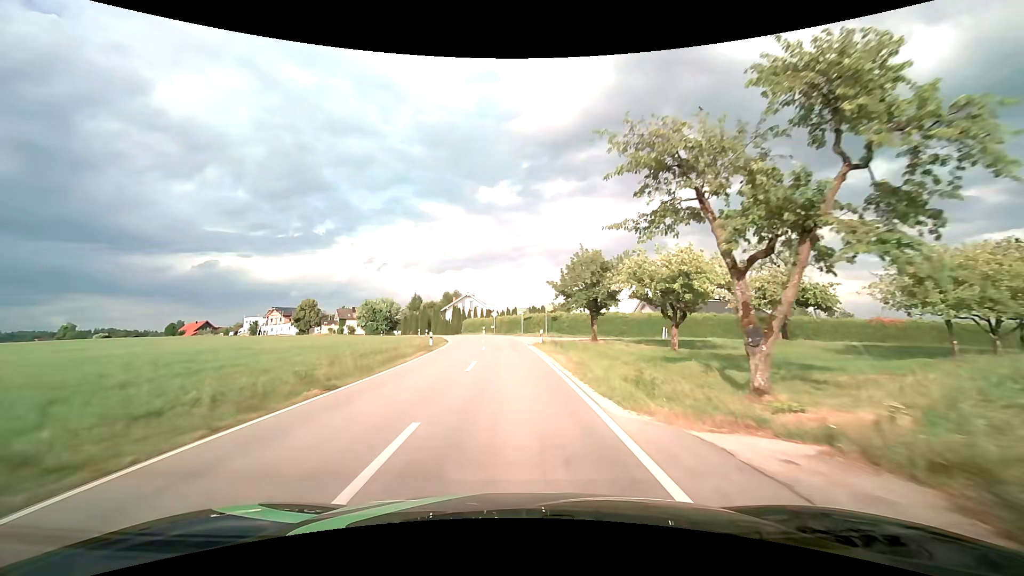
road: tertiary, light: Day
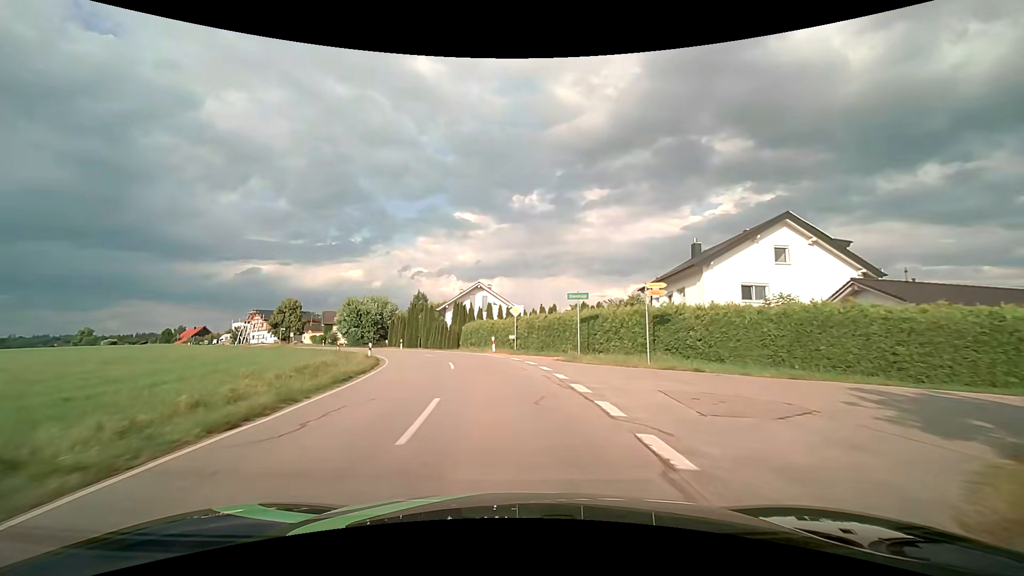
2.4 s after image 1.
(-0.6, +33.3) m; -3°
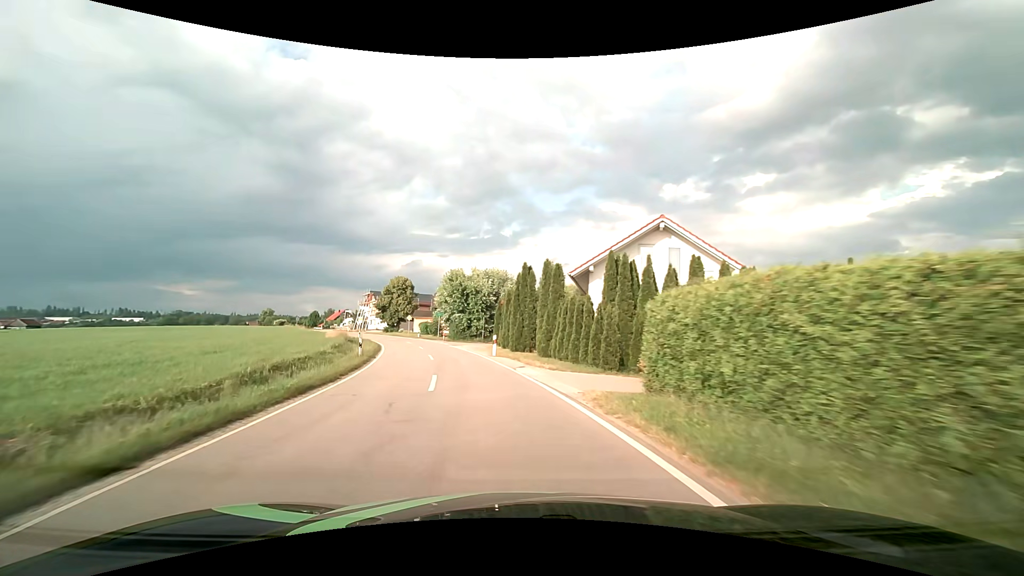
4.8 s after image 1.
(-3.6, +31.2) m; -16°
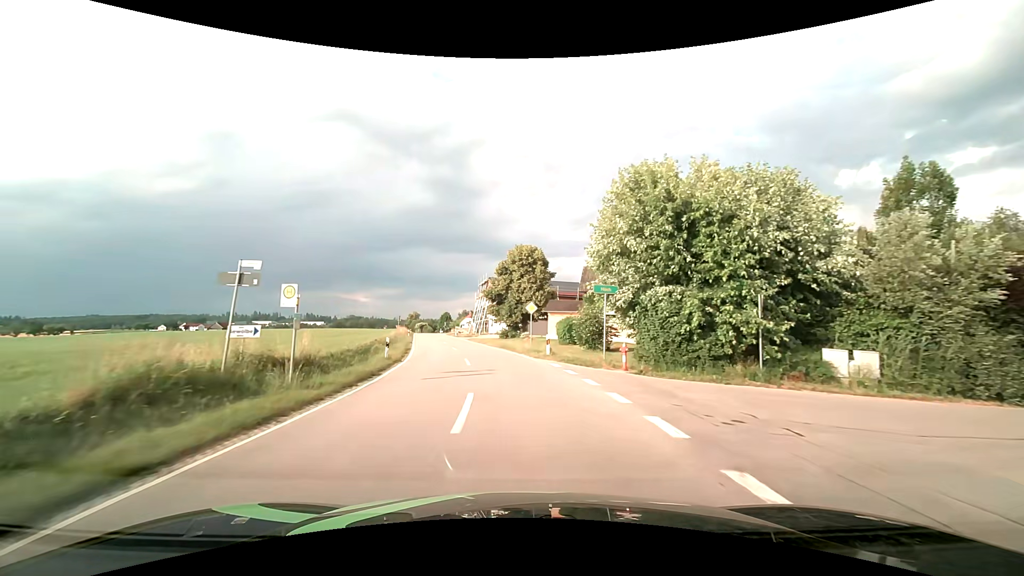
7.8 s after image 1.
(-6.9, +40.6) m; -17°
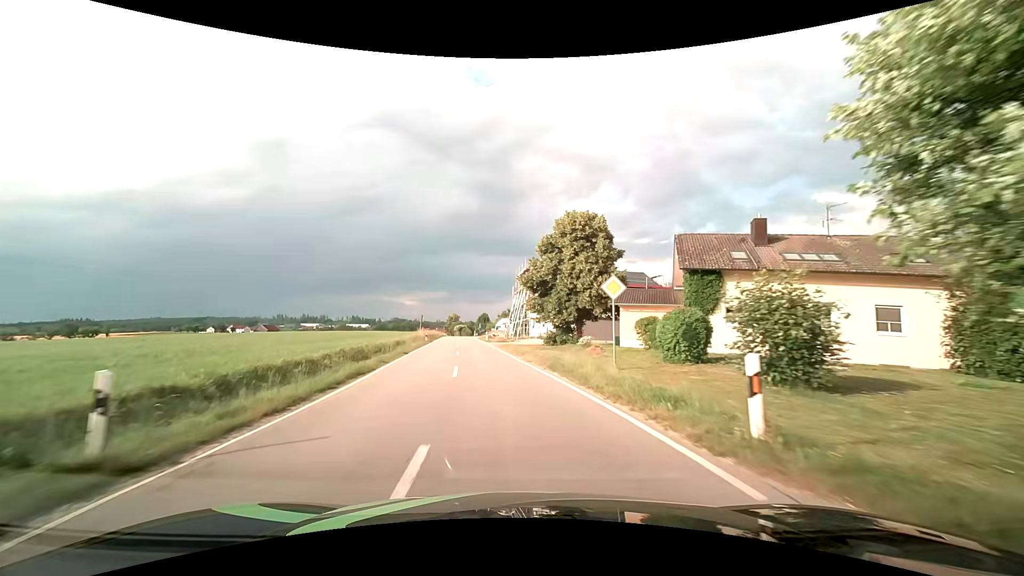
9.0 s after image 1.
(-0.7, +17.0) m; -5°
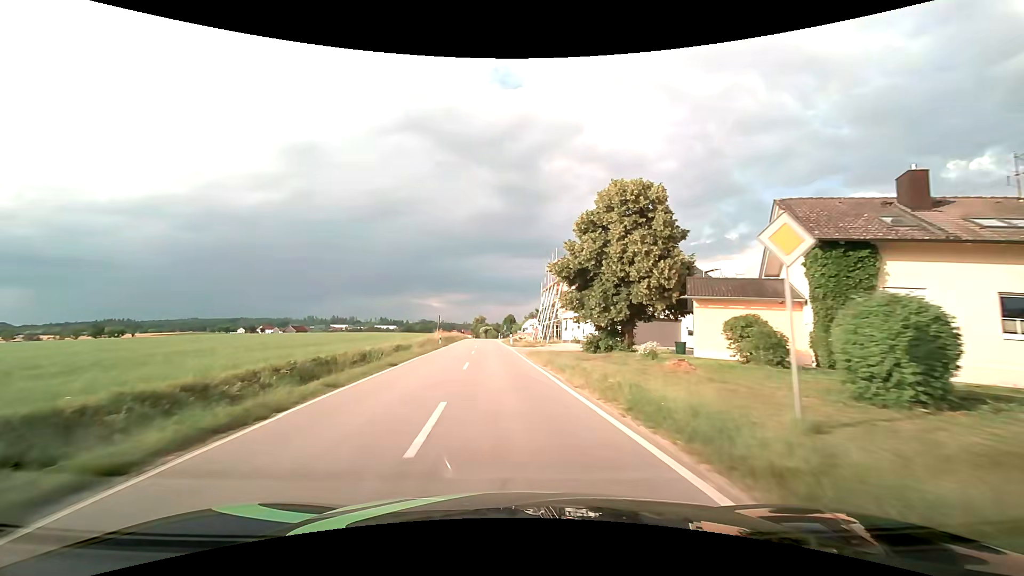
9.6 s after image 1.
(-0.2, +8.8) m; -3°
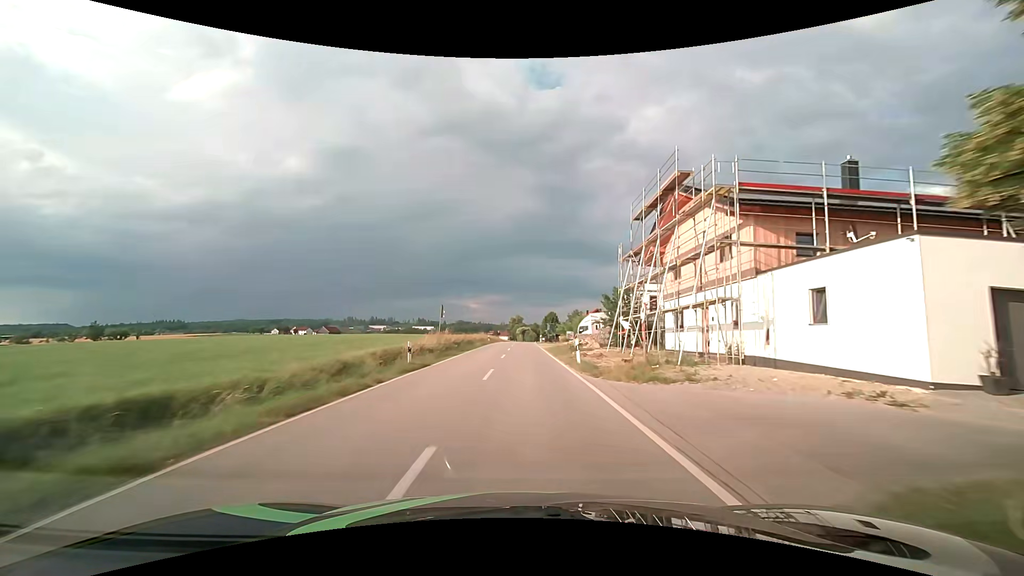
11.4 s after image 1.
(-1.4, +28.0) m; -5°
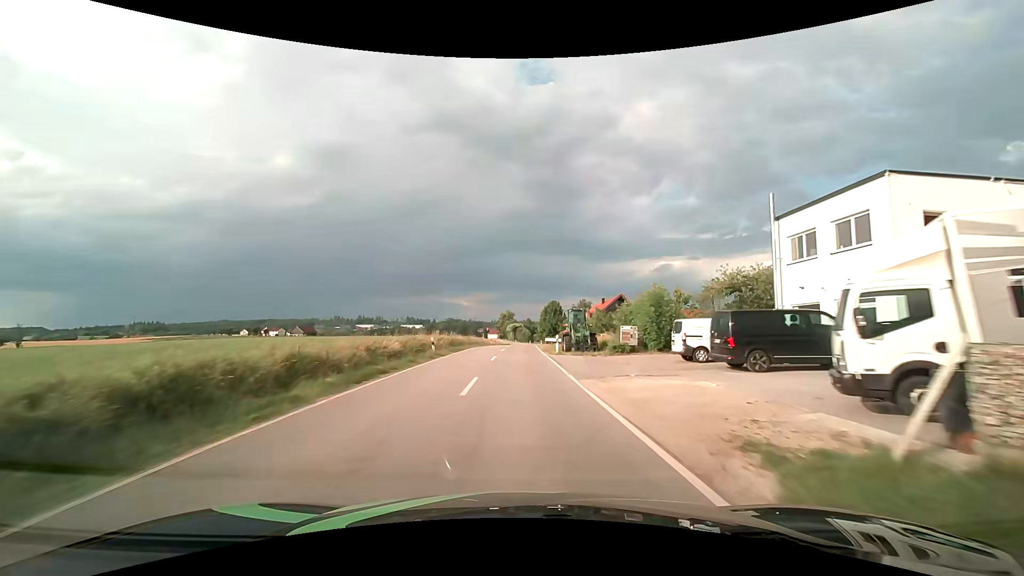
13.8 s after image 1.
(+0.5, +39.8) m; +1°
(0, +10) (0, +20) (0, +30) (0, +40) (+1, +50) (+1, +60) (+1, +70) (+2, +80) (+2, +90) (+3, +100) m
